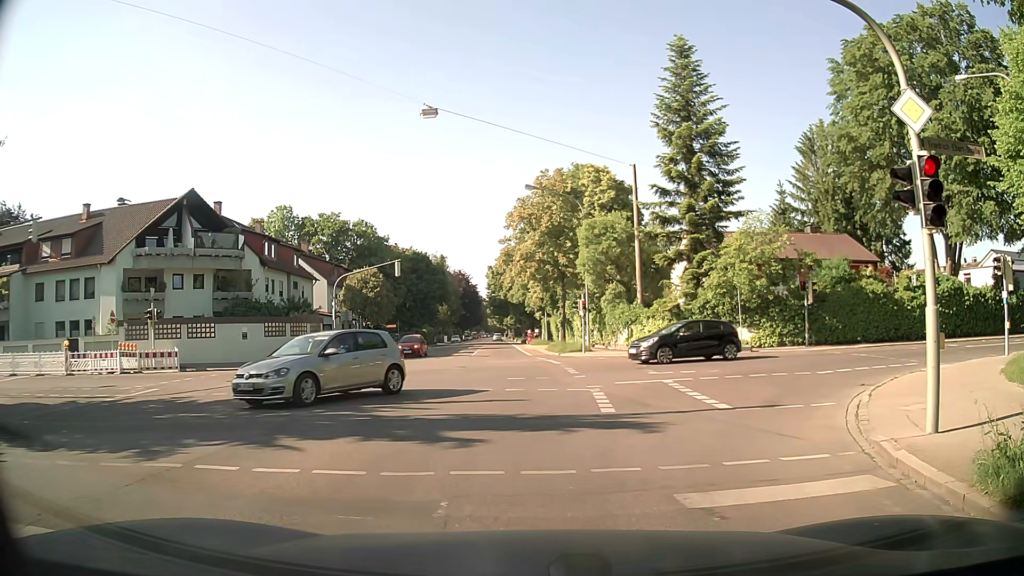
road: secondary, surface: asphalt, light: Day
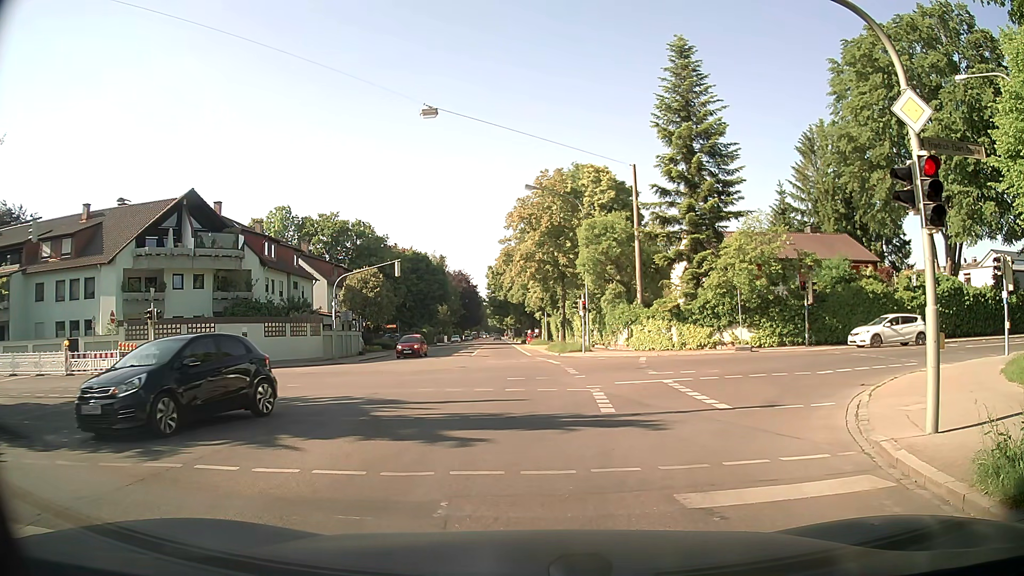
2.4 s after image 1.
(0.0, 0.0) m; 0°
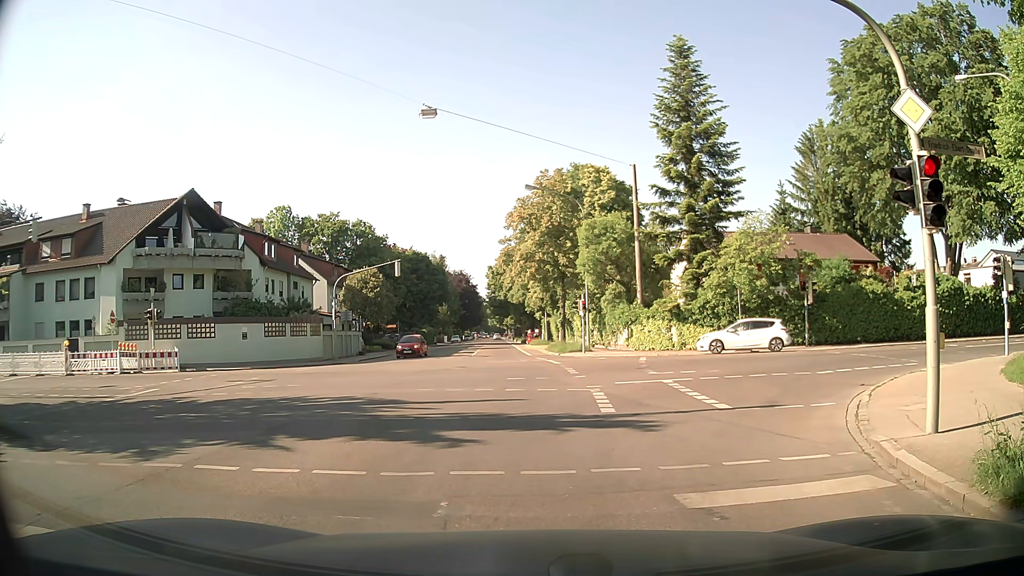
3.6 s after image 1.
(0.0, 0.0) m; 0°
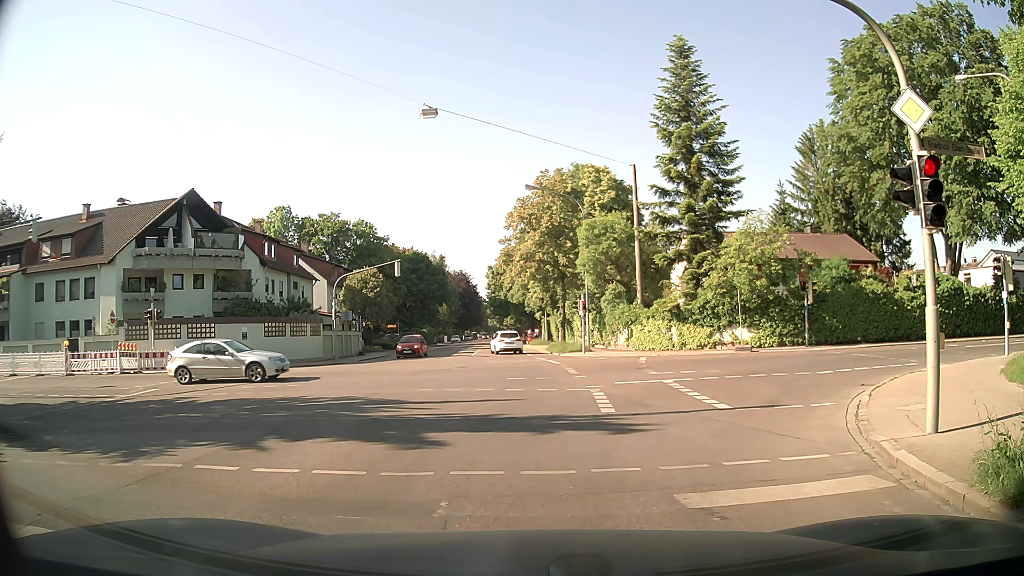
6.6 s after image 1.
(0.0, 0.0) m; 0°
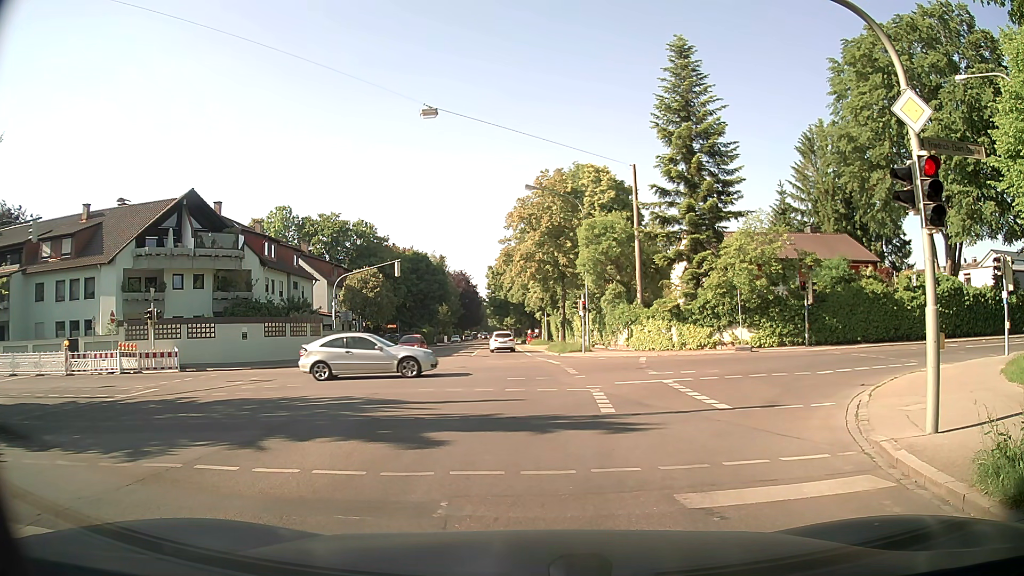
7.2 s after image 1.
(0.0, 0.0) m; 0°
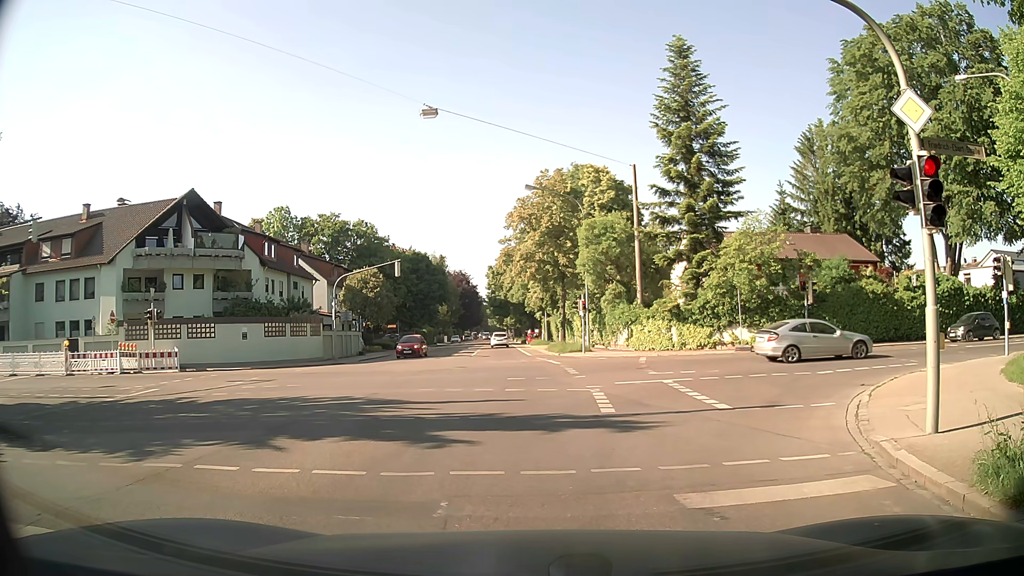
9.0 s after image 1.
(0.0, 0.0) m; 0°
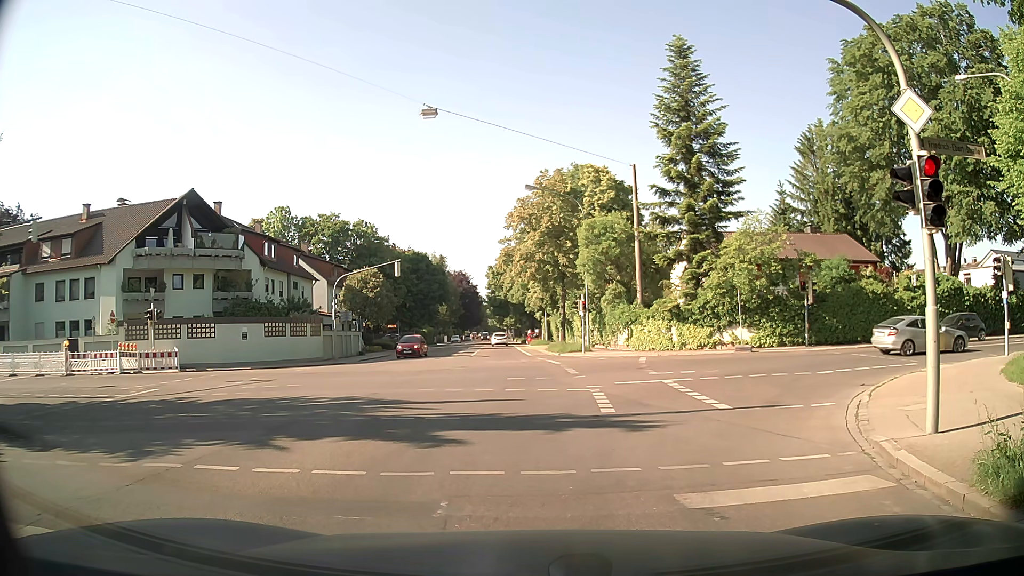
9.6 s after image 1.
(0.0, 0.0) m; 0°
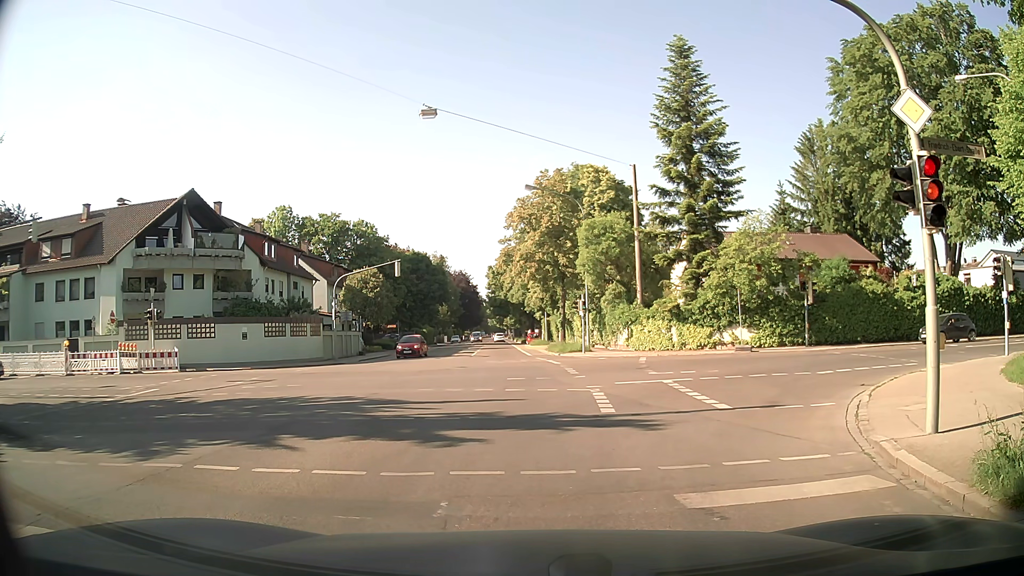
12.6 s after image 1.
(0.0, 0.0) m; 0°
(0, +10) (0, +20) (0, +30) (0, +40) (0, +50) (0, +60) (-1, +70) (-1, +80) (-1, +90) (-1, +100) m
